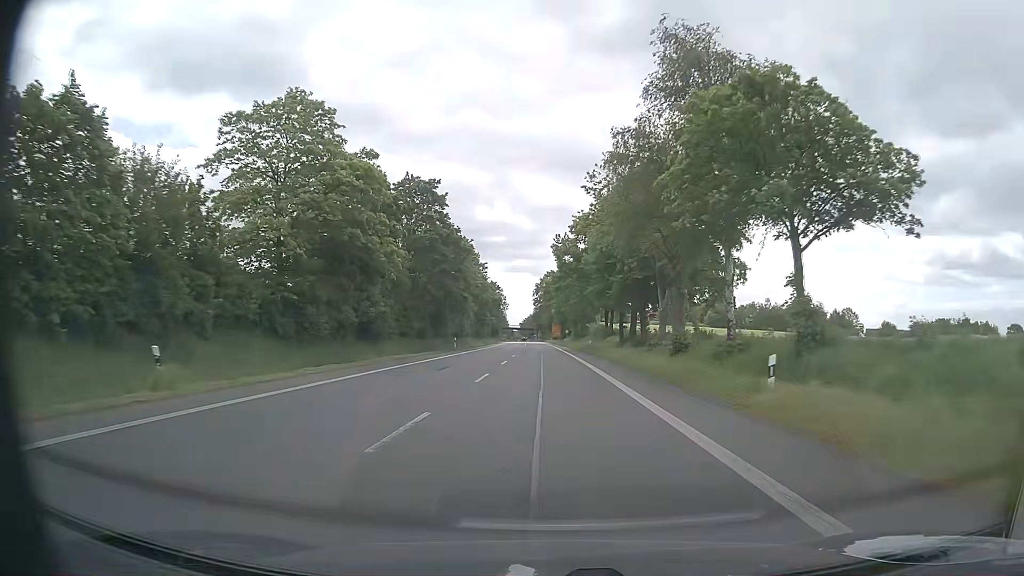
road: primary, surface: asphalt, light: Day
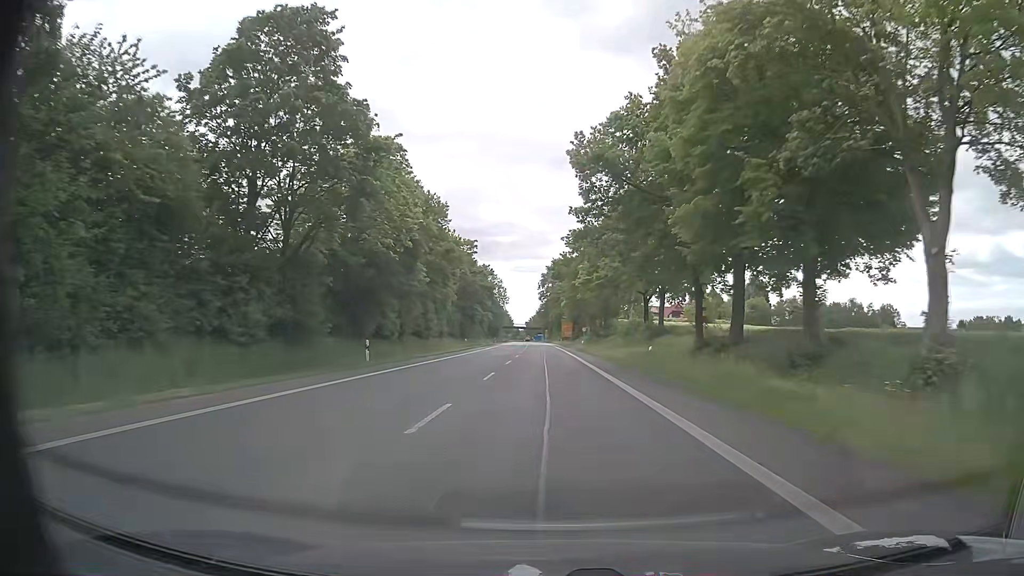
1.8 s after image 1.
(-0.4, +33.8) m; -1°
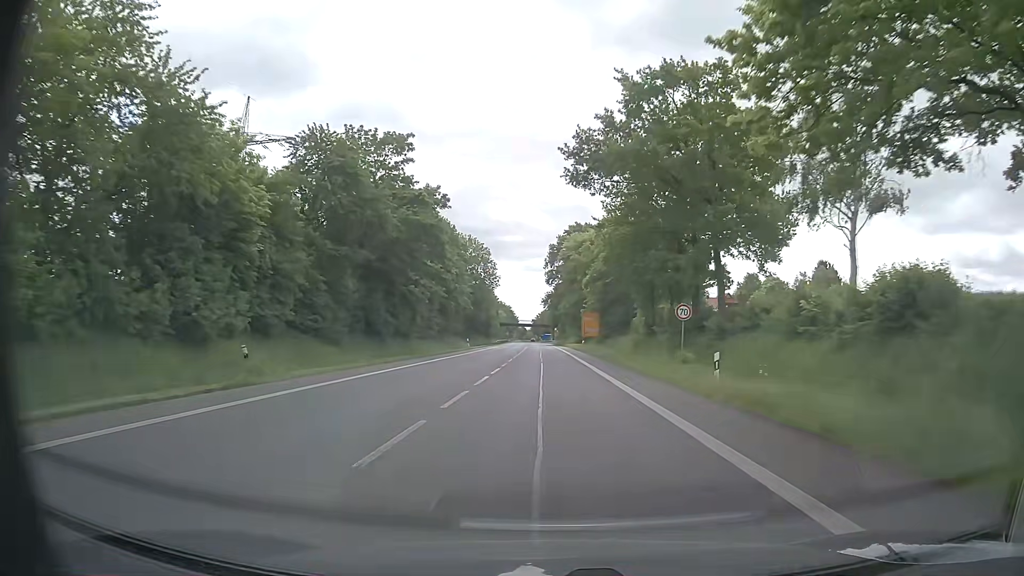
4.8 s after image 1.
(+0.2, +56.6) m; -1°
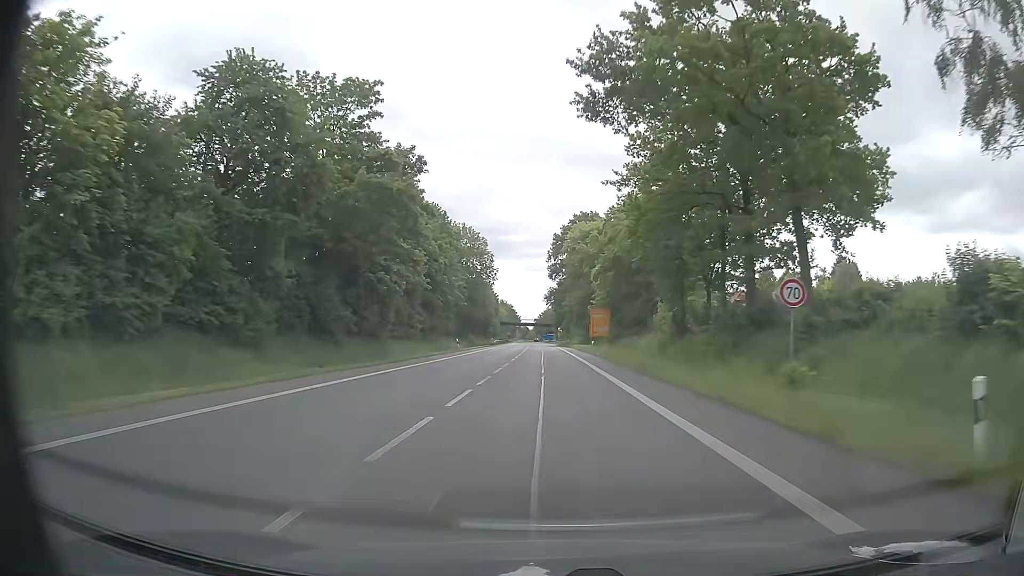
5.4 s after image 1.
(0.0, +11.3) m; 0°
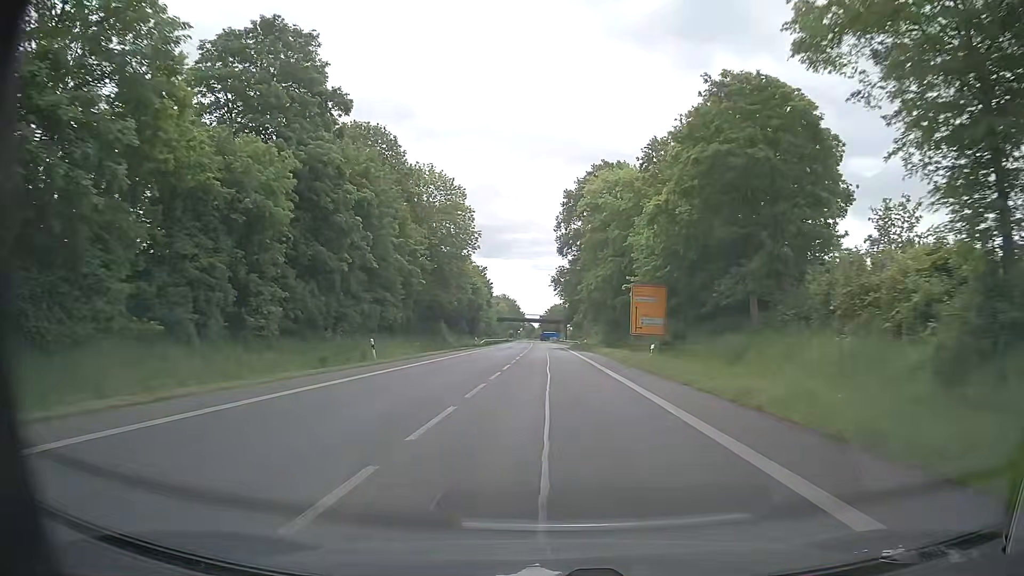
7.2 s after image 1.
(-0.2, +33.9) m; -1°
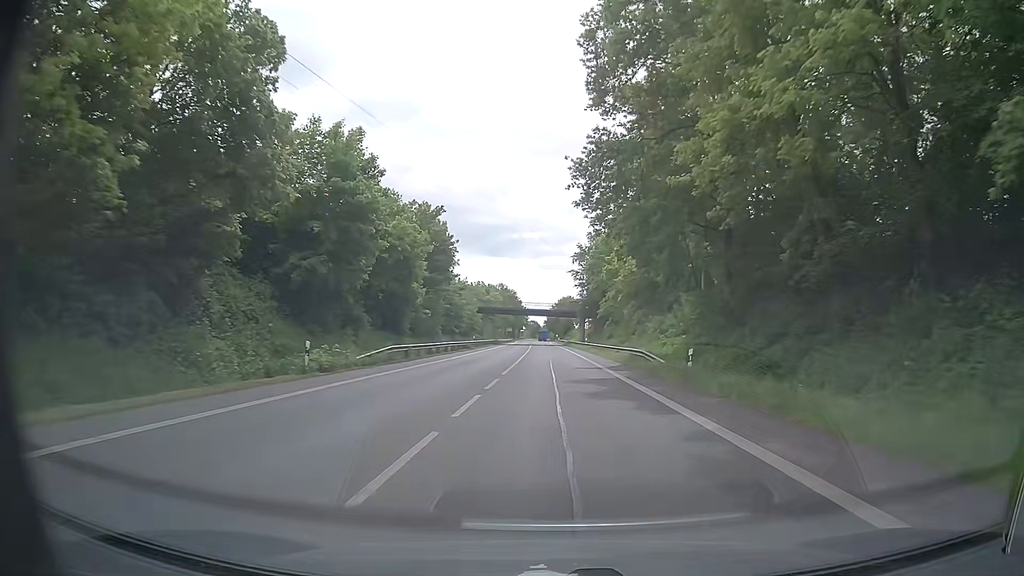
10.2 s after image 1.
(-0.1, +56.4) m; 0°
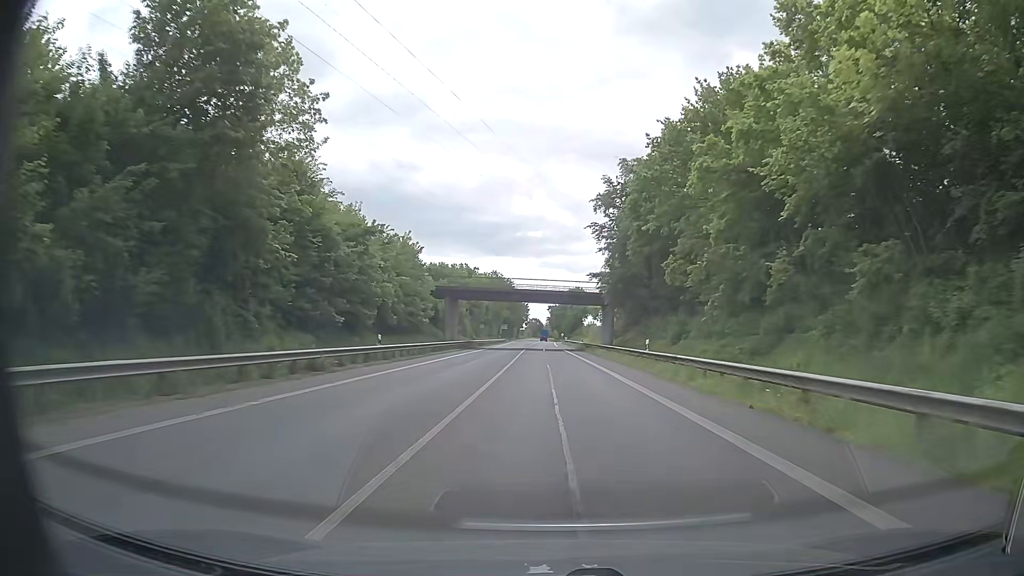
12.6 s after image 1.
(-0.3, +45.2) m; 0°
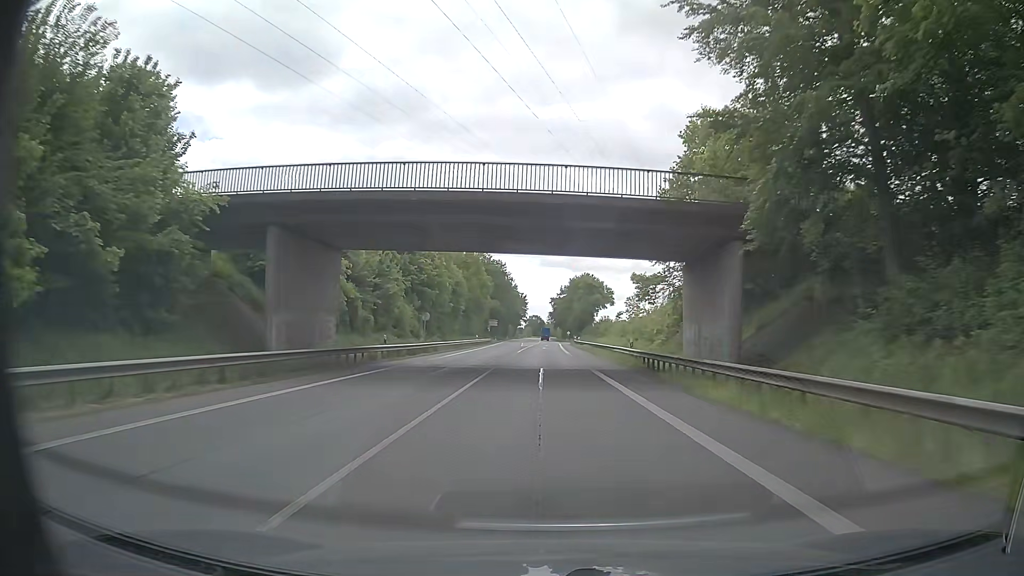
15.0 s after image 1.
(-0.3, +45.3) m; 0°
(0, +10) (0, +20) (0, +30) (0, +40) (0, +50) (0, +60) (0, +70) (0, +80) (0, +90) (0, +100) m
